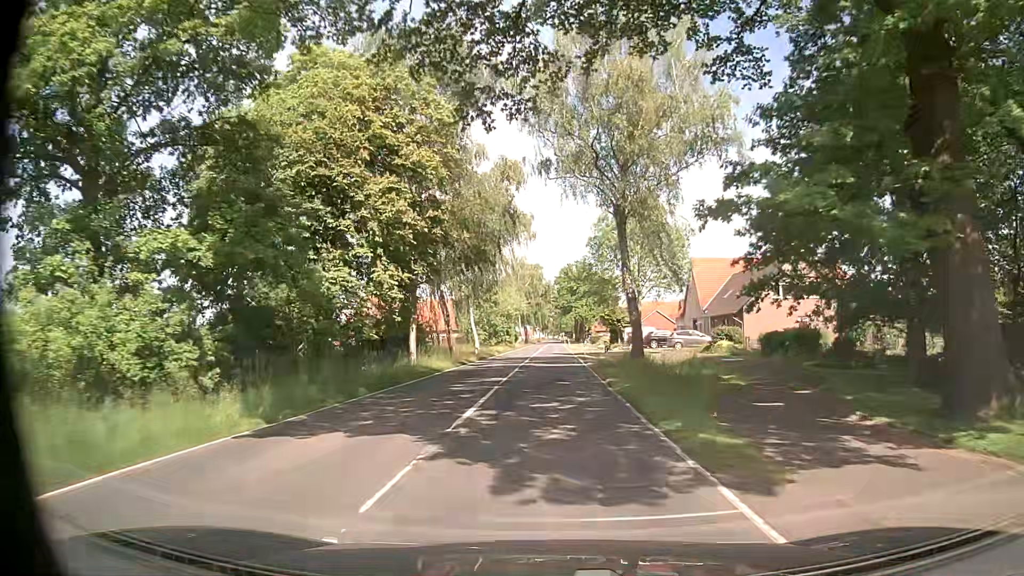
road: secondary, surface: asphalt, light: Day
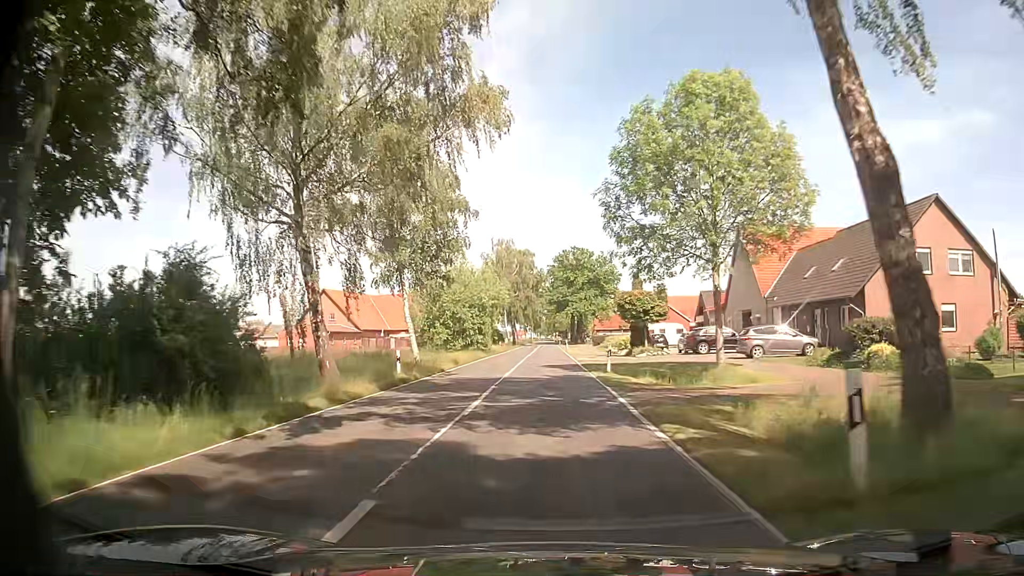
(+0.2, +22.9) m; +1°
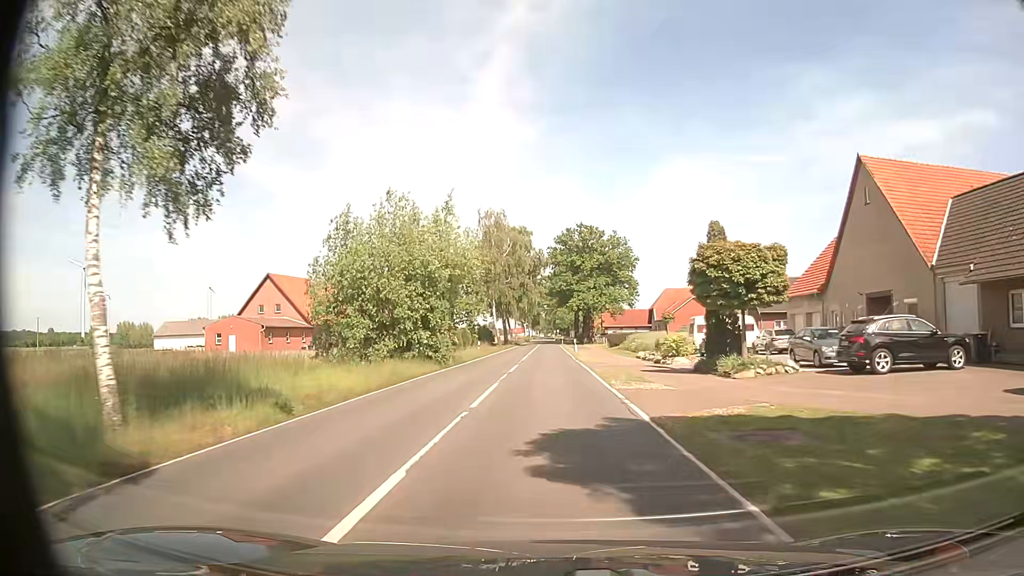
(-0.1, +22.9) m; 0°
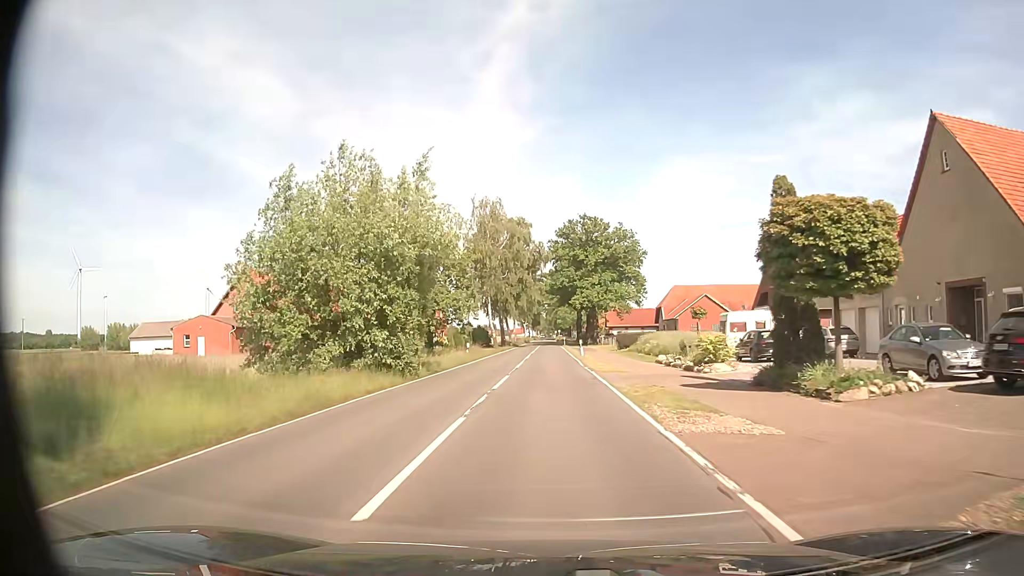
(0.0, +7.7) m; 0°
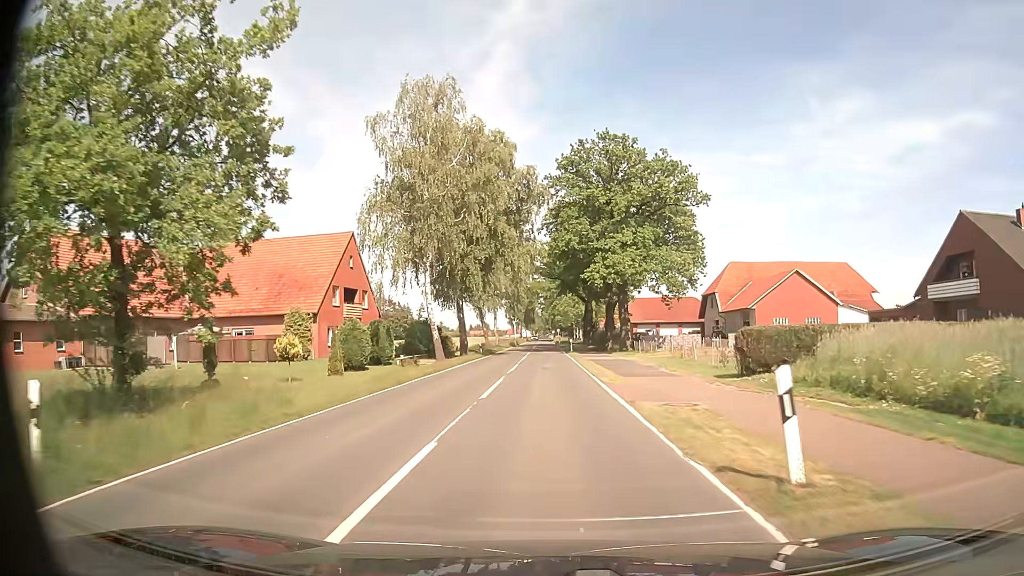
(+0.3, +38.4) m; 0°
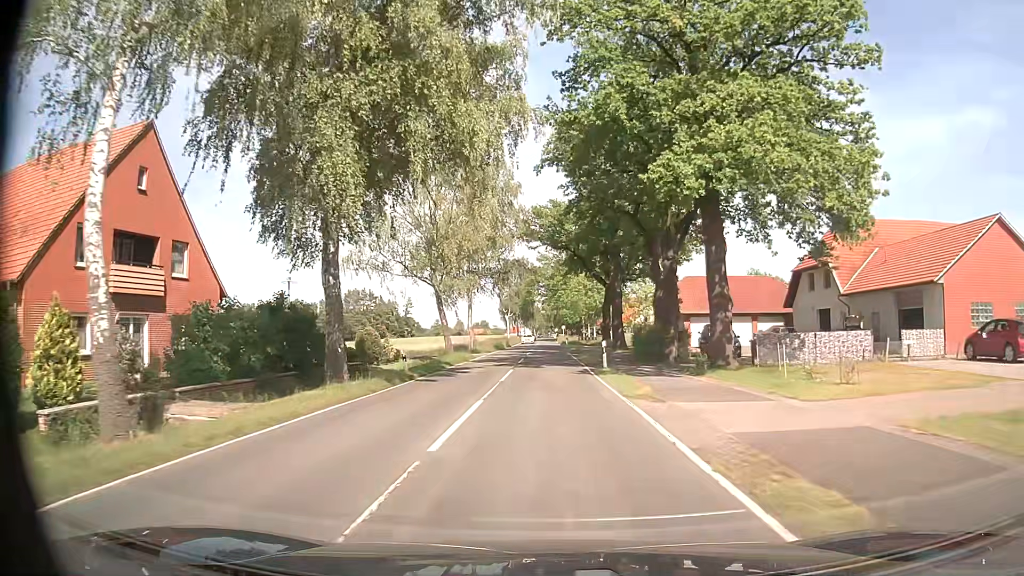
(0.0, +30.6) m; 0°
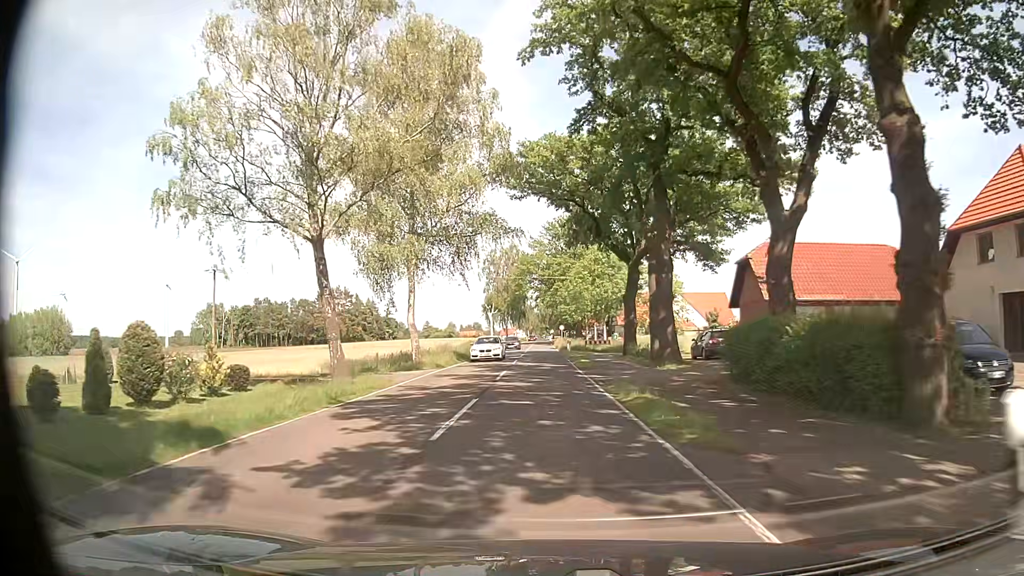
(+0.1, +22.8) m; 0°
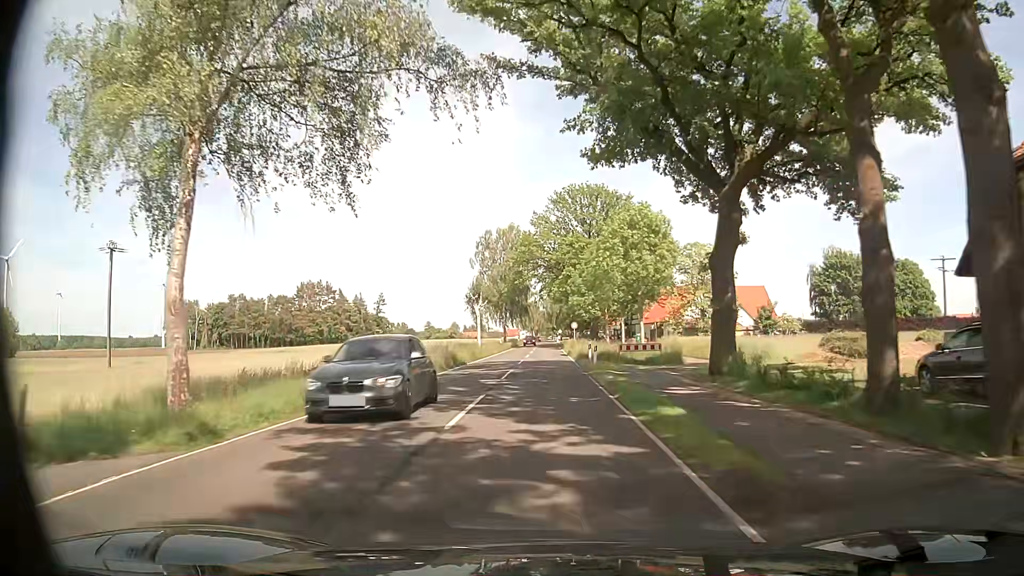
(+0.1, +22.8) m; 0°
(0, +10) (0, +20) (0, +30) (0, +40) (0, +50) (0, +60) (0, +70) (0, +80) (0, +90) (0, +100) m
